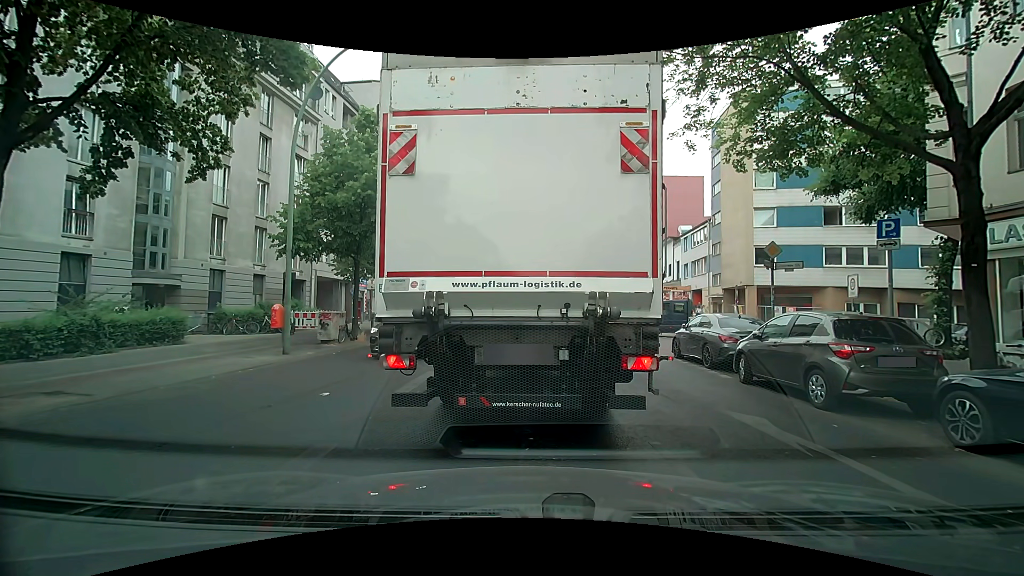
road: secondary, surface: asphalt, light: Day
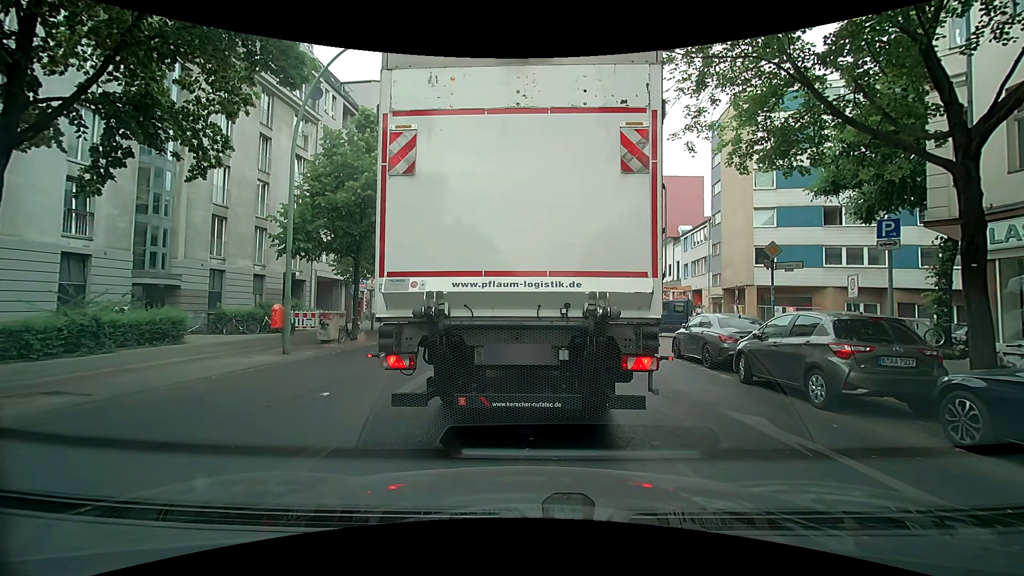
(0.0, 0.0) m; 0°
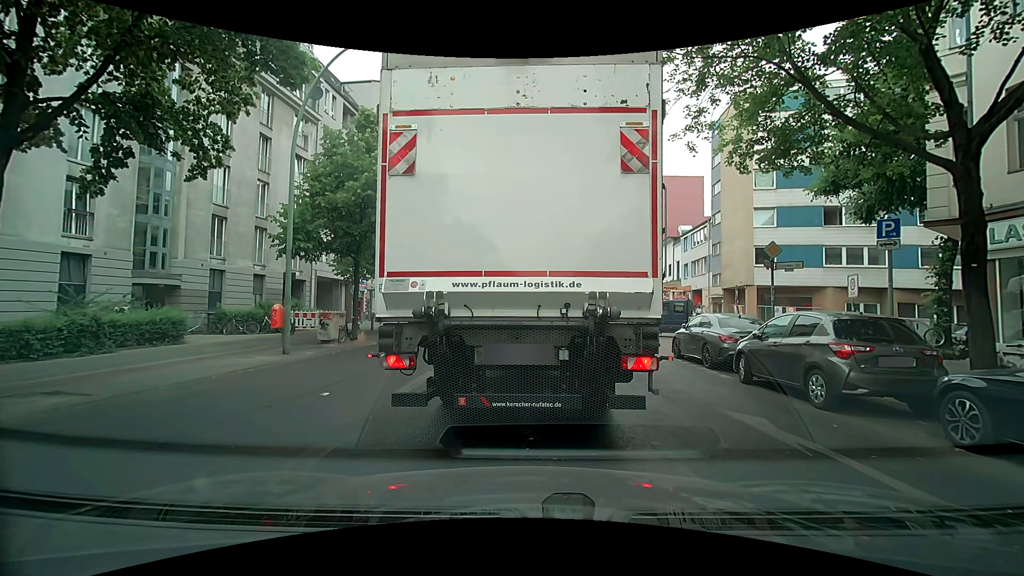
(0.0, 0.0) m; 0°
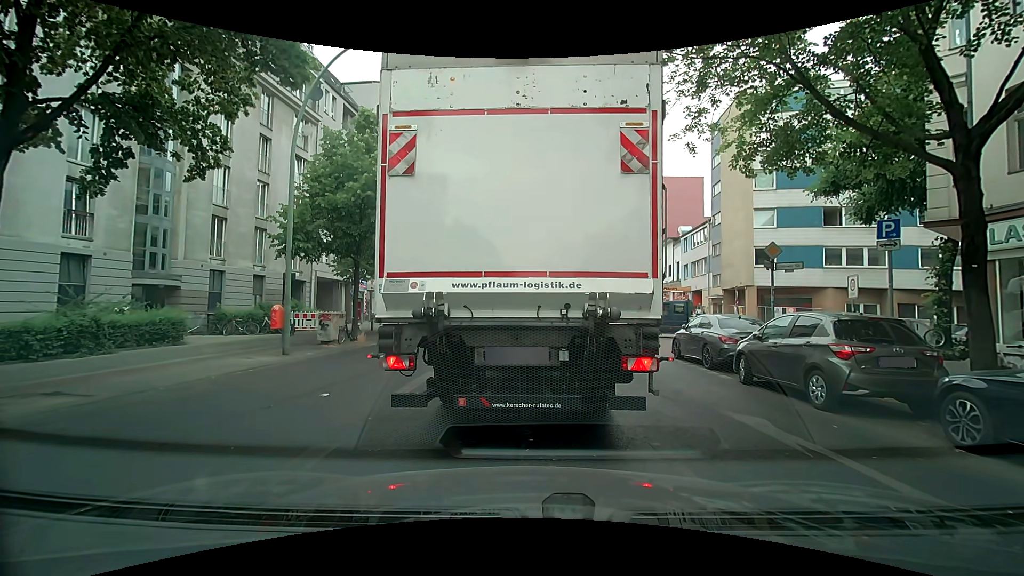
(0.0, 0.0) m; 0°
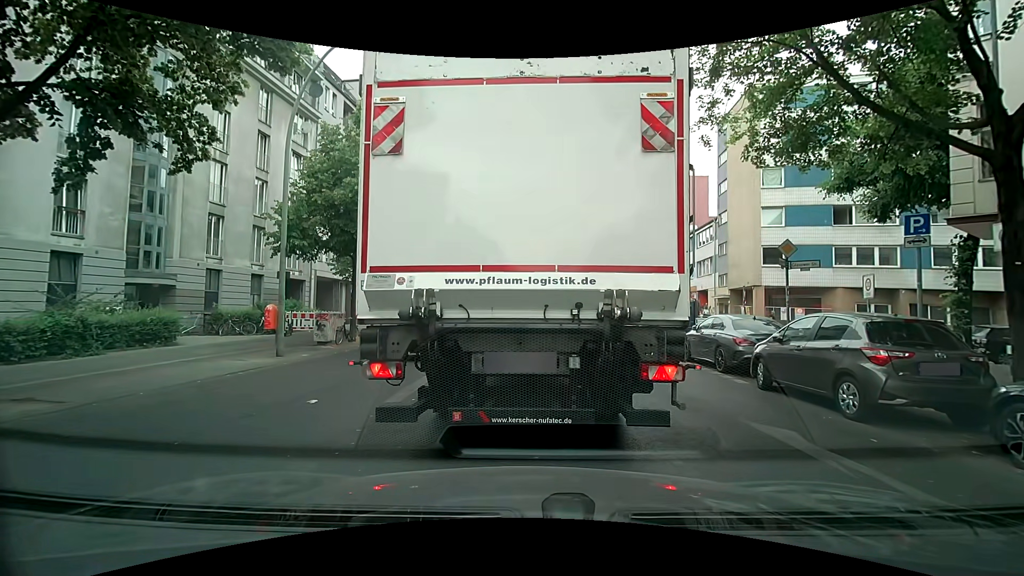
(0.0, +0.6) m; 0°
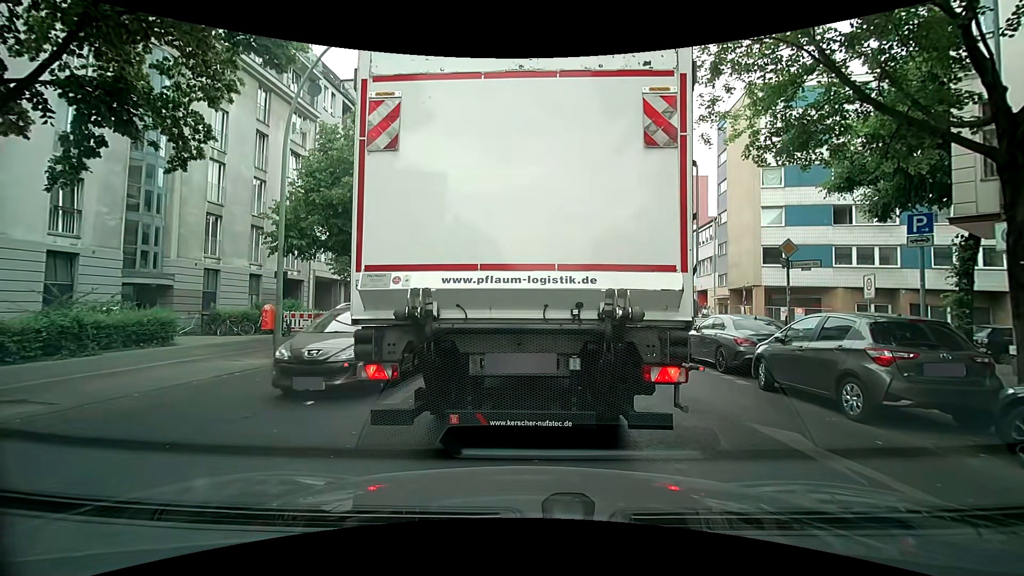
(0.0, +0.1) m; 0°
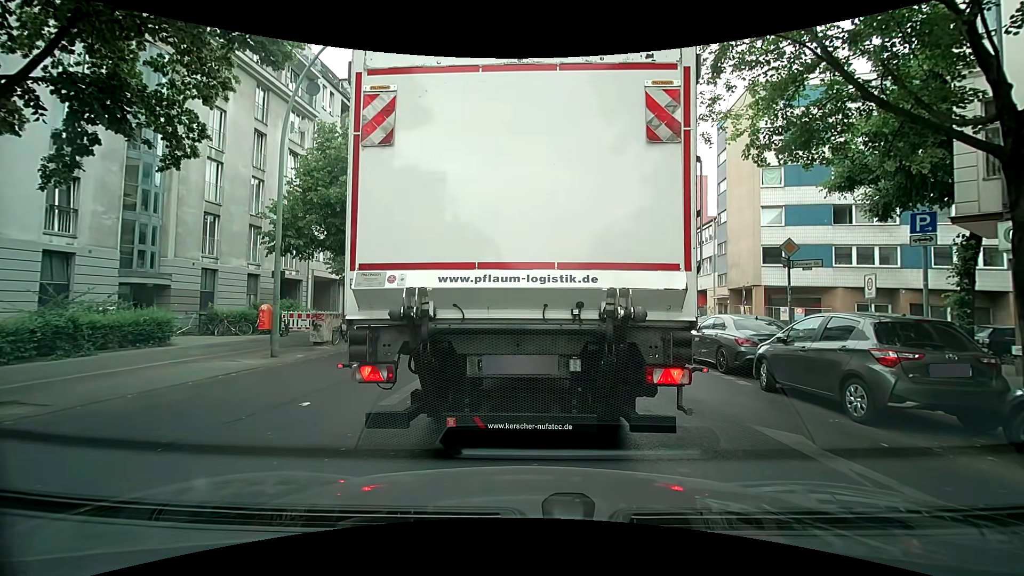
(0.0, +0.1) m; 0°
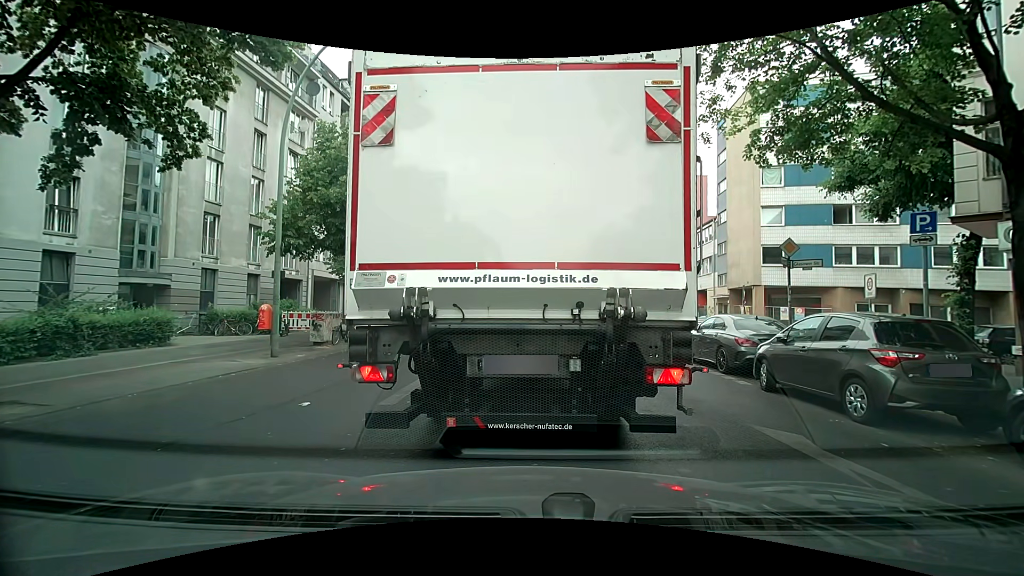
(0.0, 0.0) m; 0°
